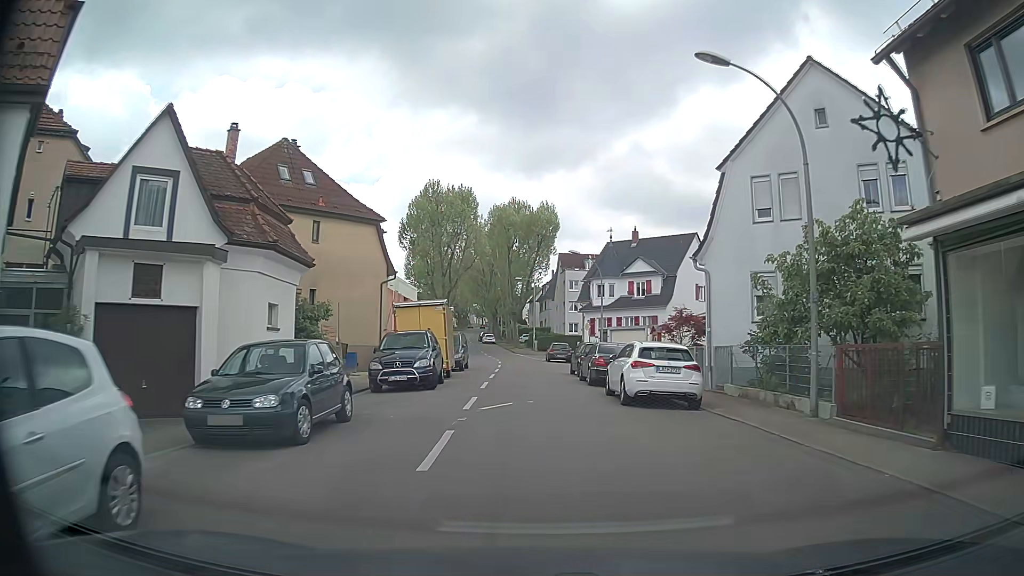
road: tertiary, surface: asphalt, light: Day
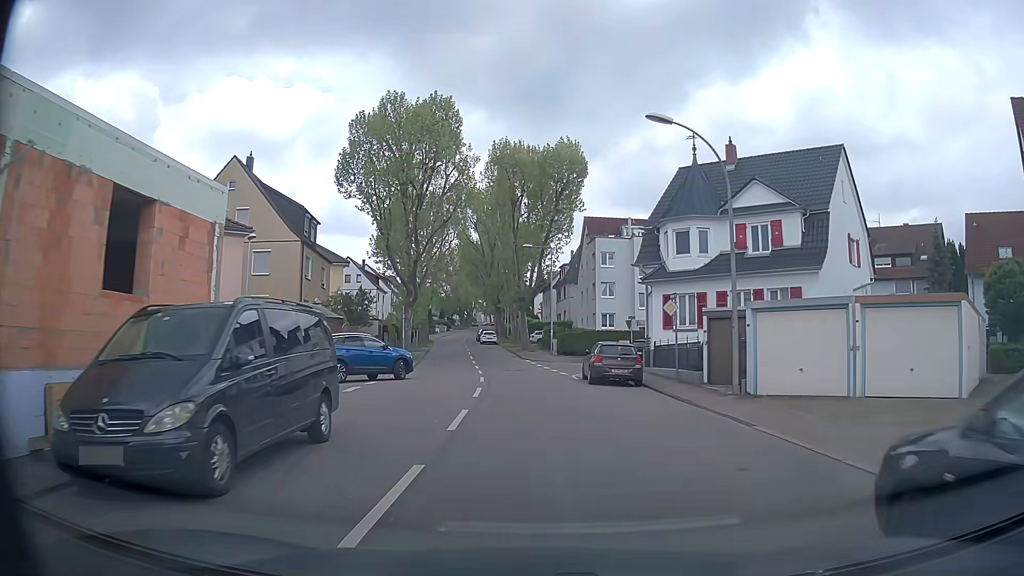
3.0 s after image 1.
(-0.9, +26.8) m; -3°
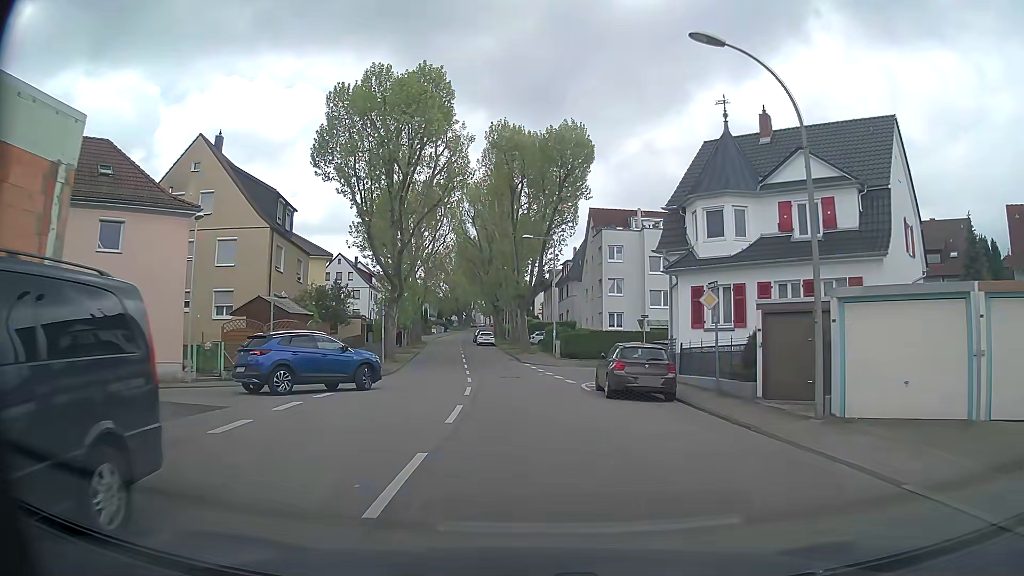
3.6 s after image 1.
(+0.1, +5.3) m; +1°
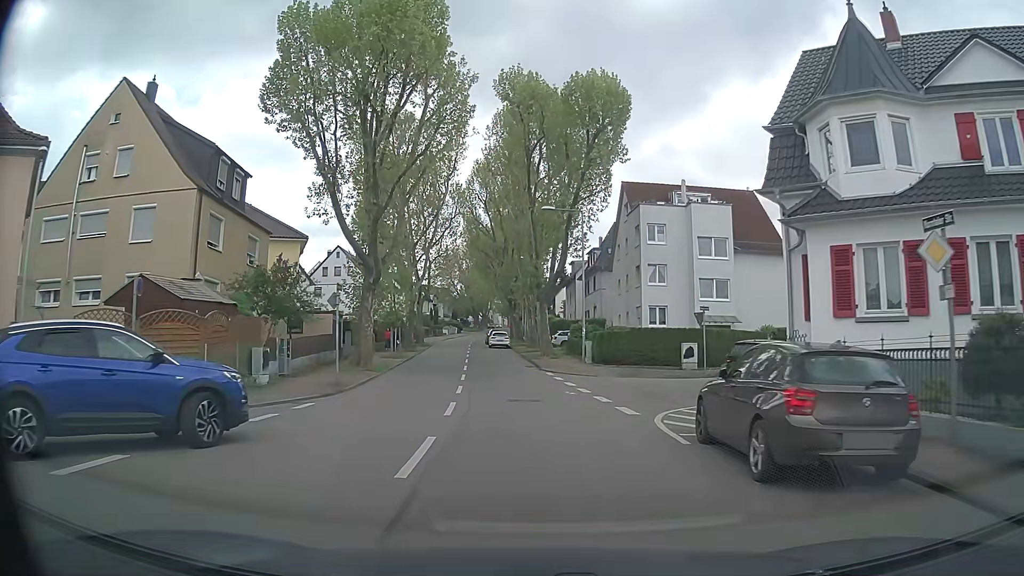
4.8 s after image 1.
(-0.1, +10.6) m; -2°
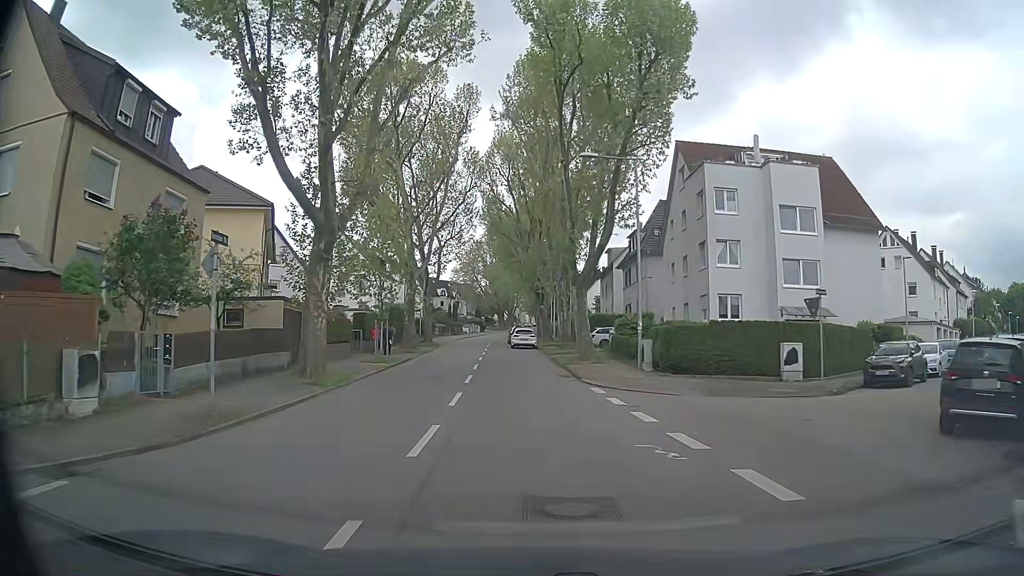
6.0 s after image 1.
(-0.1, +10.7) m; -1°
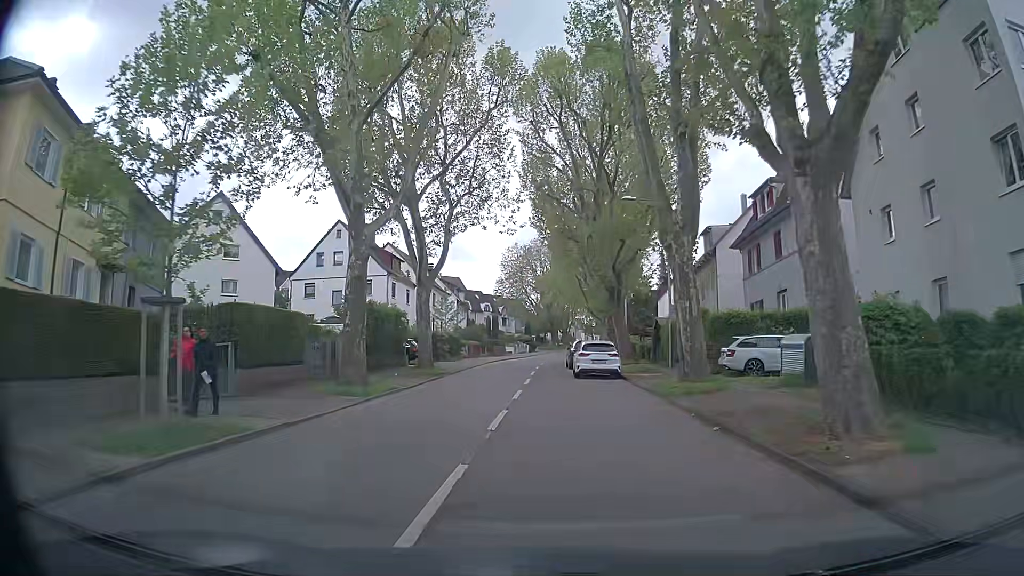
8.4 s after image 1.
(-1.1, +21.8) m; -5°
(0, +10) (-1, +20) (-1, +30) (0, +40) (+1, +50) (+3, +60) (+4, +70) (+5, +80) (+6, +90) (+7, +99) m
